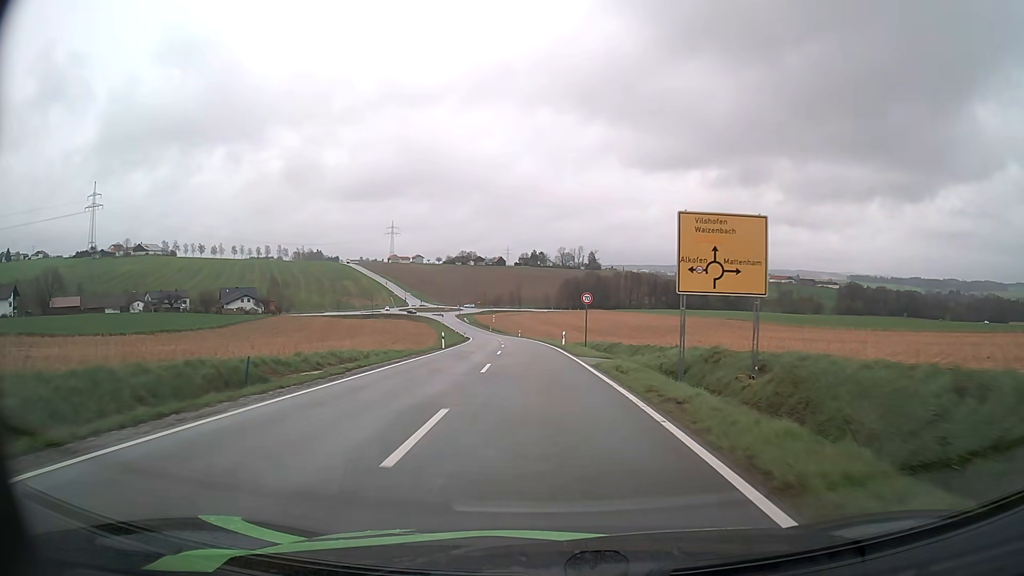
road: tertiary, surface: asphalt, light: Day
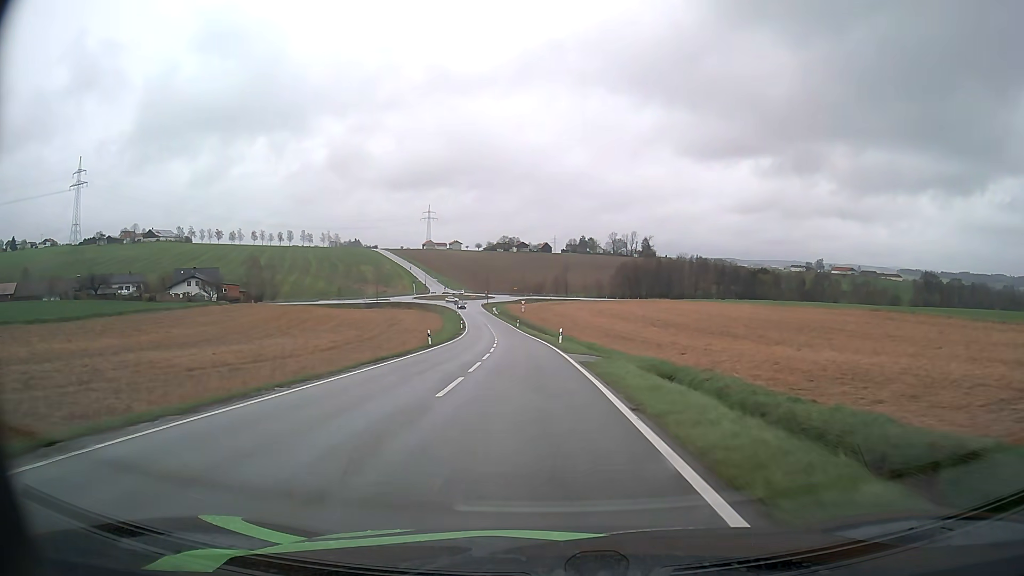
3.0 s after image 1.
(-1.9, +56.0) m; -4°
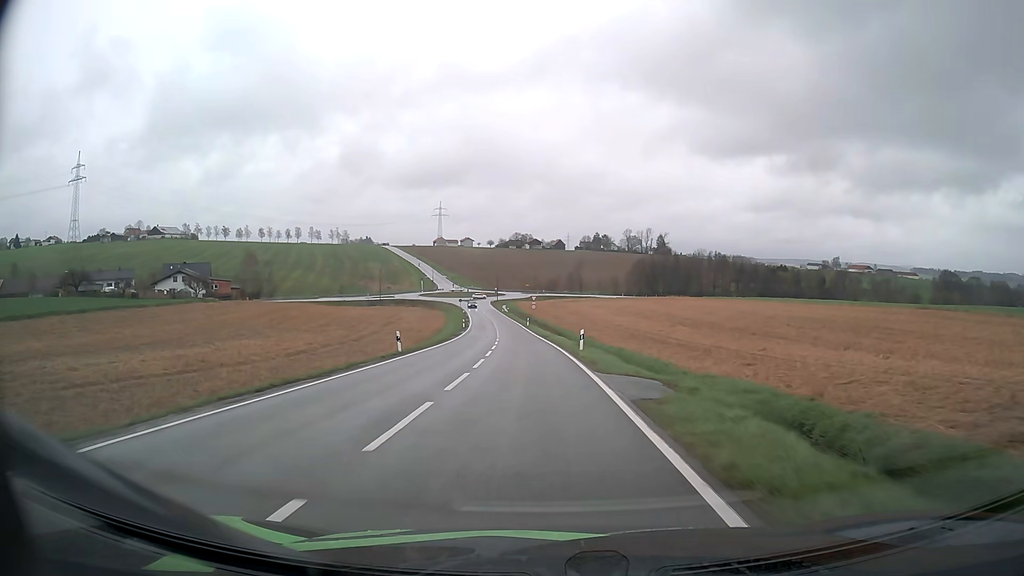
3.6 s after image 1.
(-0.1, +11.5) m; -1°
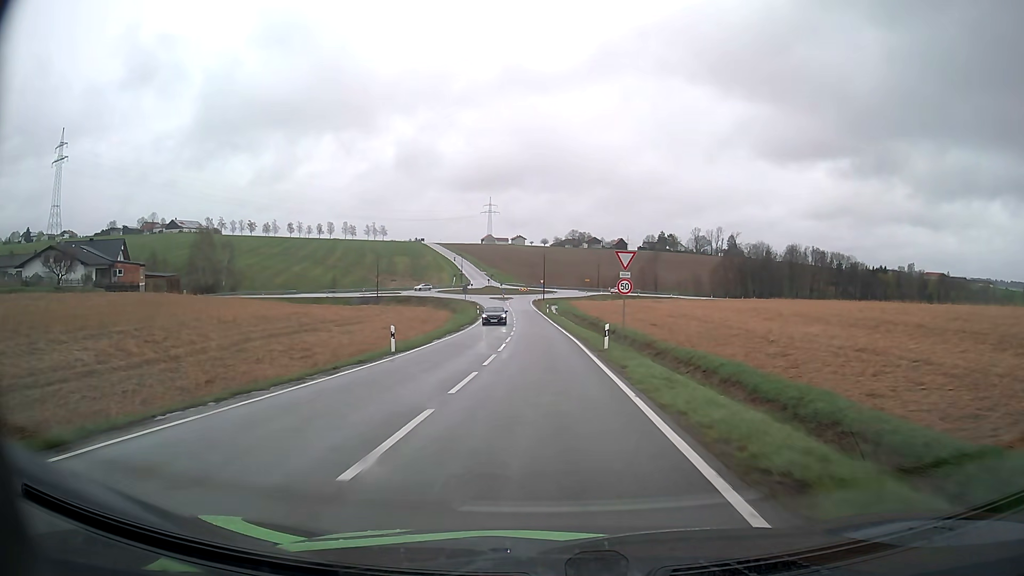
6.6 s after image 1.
(-2.4, +56.6) m; -5°
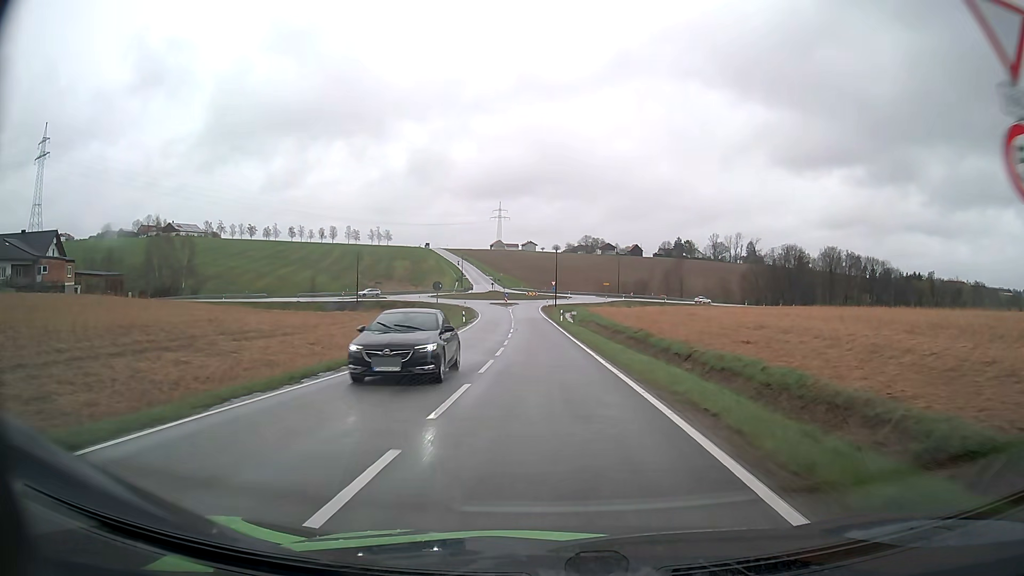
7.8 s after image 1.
(-0.2, +21.6) m; -1°
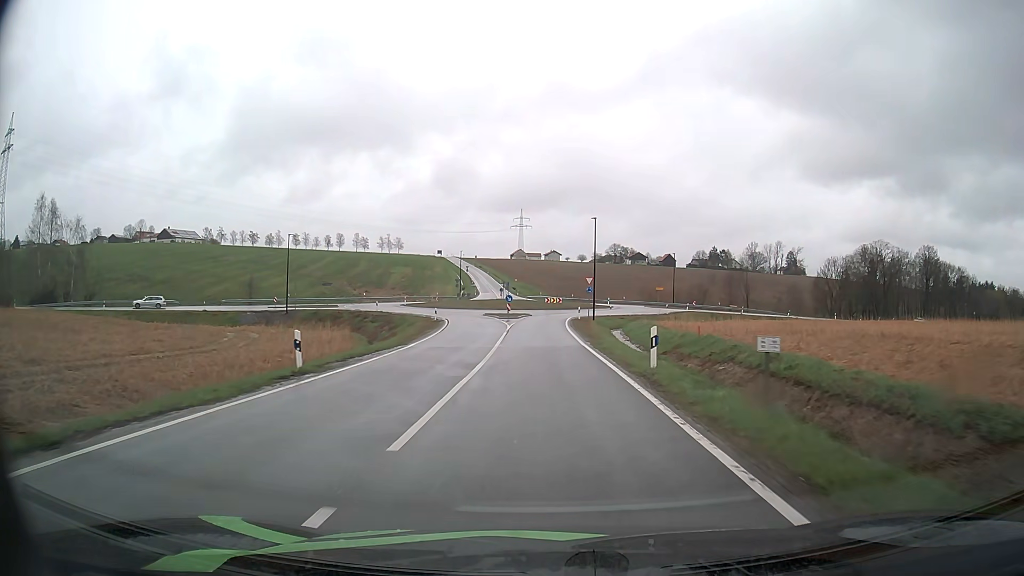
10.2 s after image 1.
(-0.5, +39.2) m; -2°
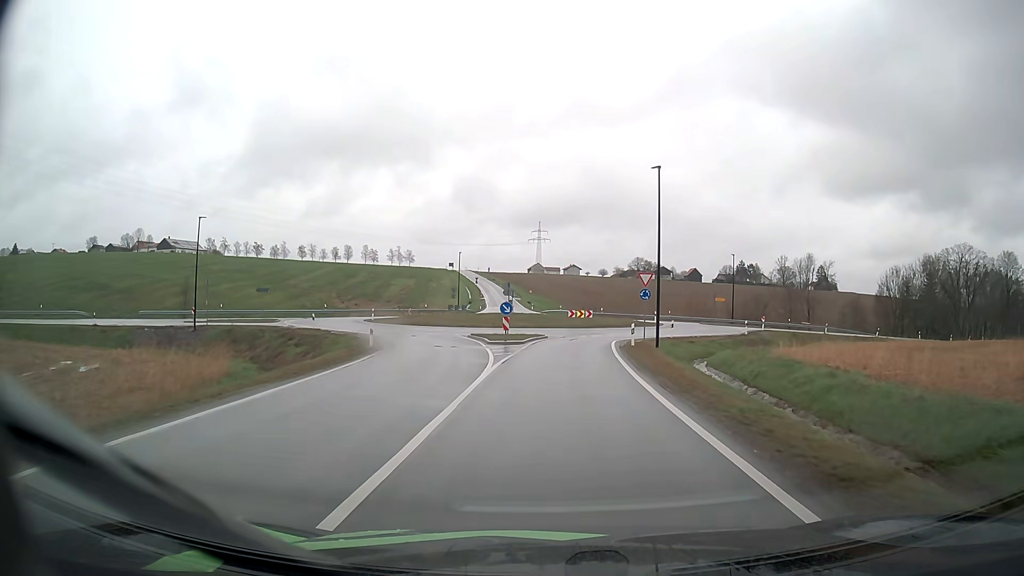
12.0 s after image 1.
(-0.3, +23.8) m; -1°
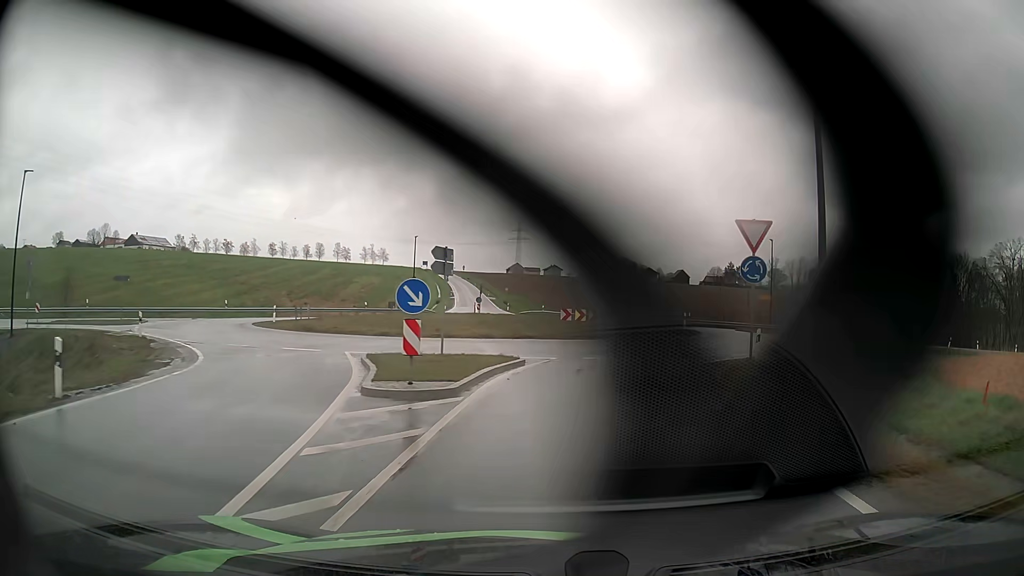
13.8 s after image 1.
(0.0, +19.4) m; +2°
(+1, +10) (+3, +20) (+8, +28) (+11, +38) (+10, +47) (+4, +56) (-1, +64) (-4, +74) (-6, +84) (-8, +93) m
